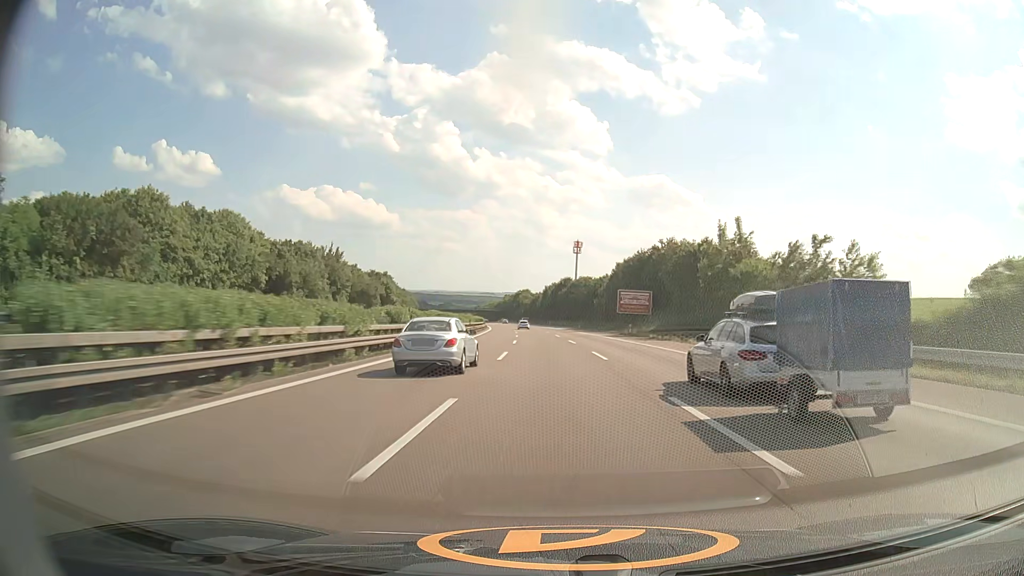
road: motorway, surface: asphalt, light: Day
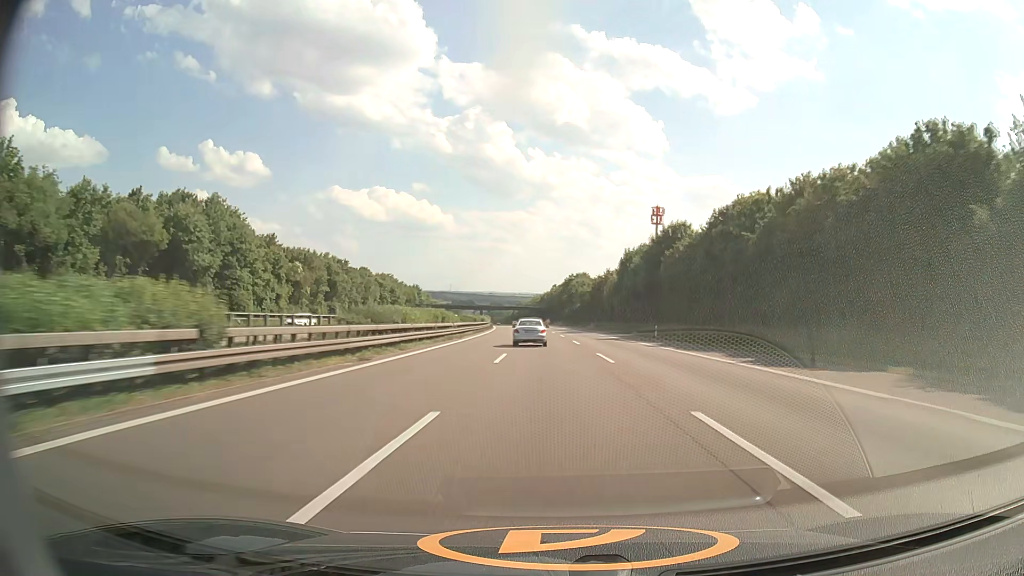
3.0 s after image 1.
(-4.3, +109.0) m; -5°
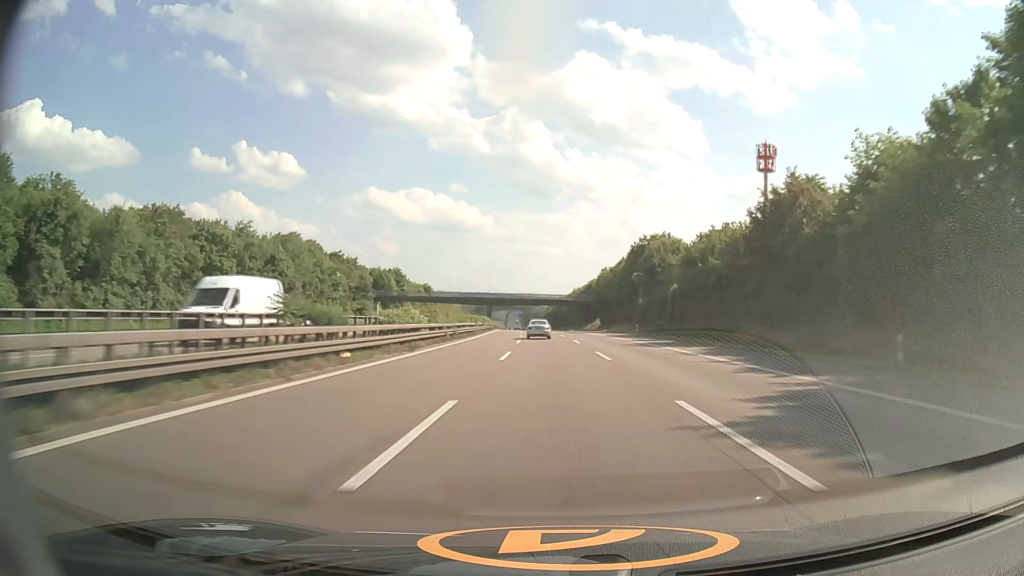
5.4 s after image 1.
(-2.5, +87.7) m; -3°
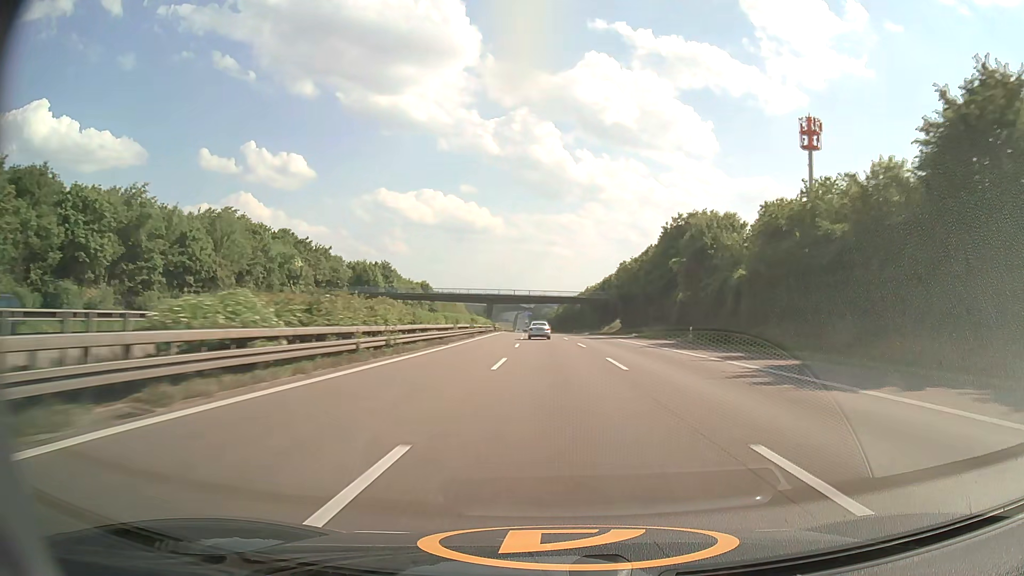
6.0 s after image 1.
(-0.1, +22.1) m; -1°
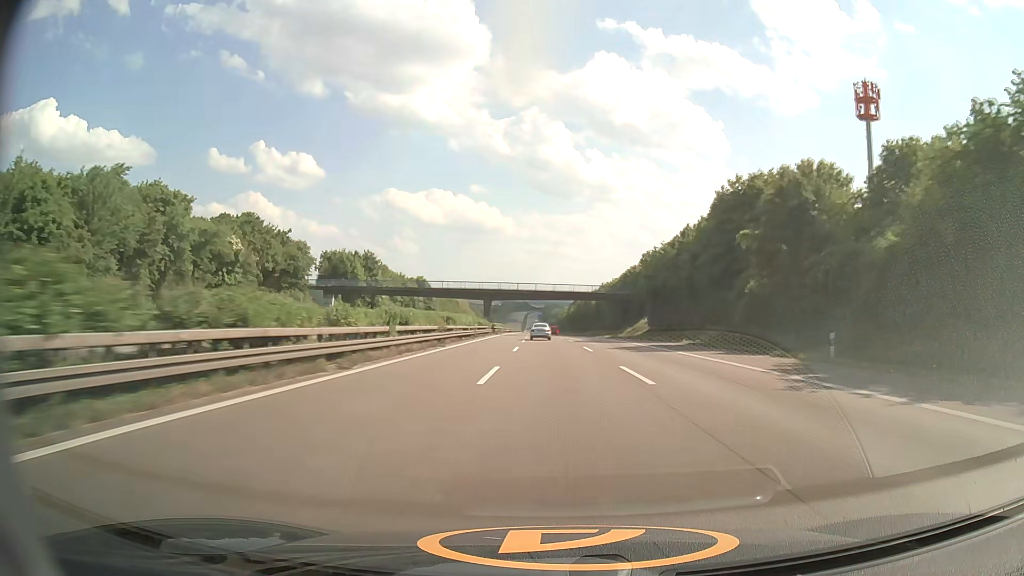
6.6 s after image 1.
(-0.2, +22.2) m; -1°
(0, +10) (0, +20) (0, +30) (0, +40) (-1, +50) (-1, +60) (-1, +70) (-1, +80) (-2, +90) (-2, +100) m
